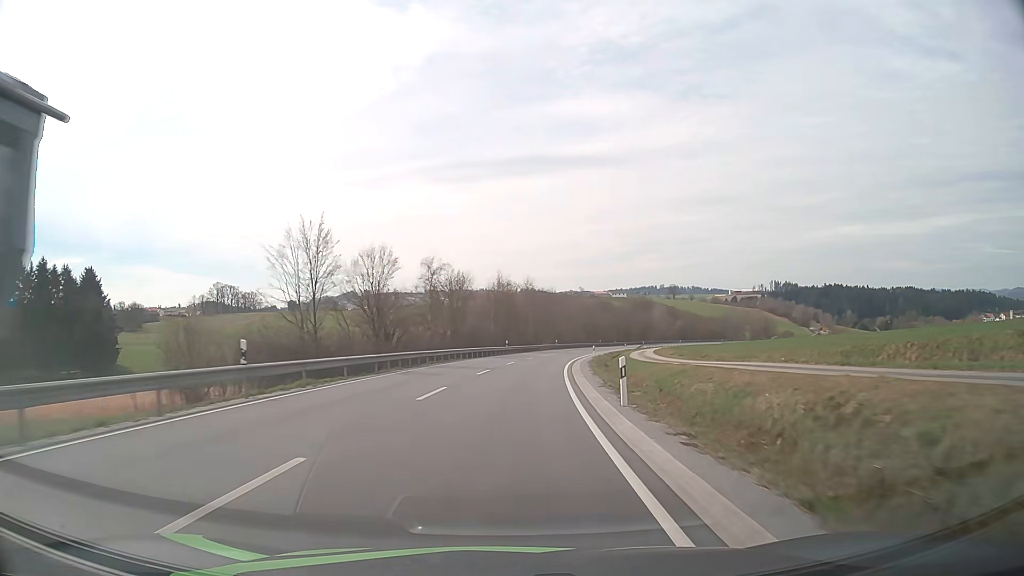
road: secondary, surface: asphalt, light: Day
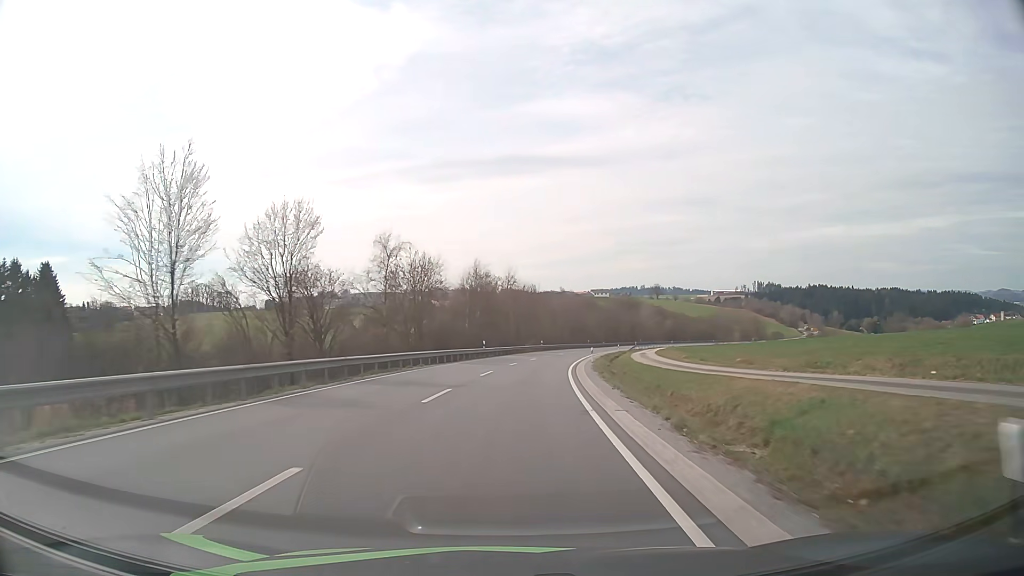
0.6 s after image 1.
(+0.2, +12.5) m; +2°
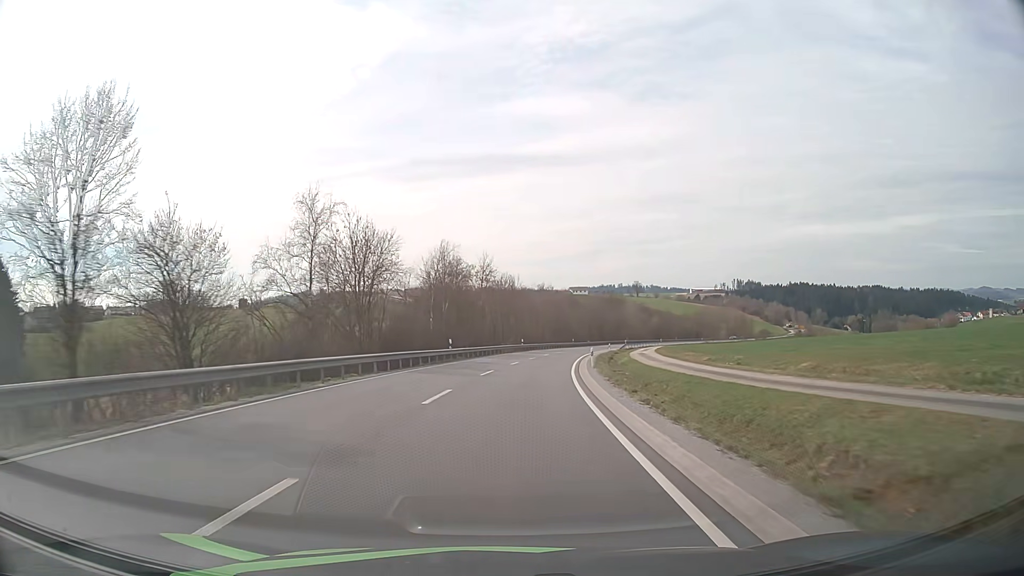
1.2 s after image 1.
(+0.2, +12.6) m; +2°
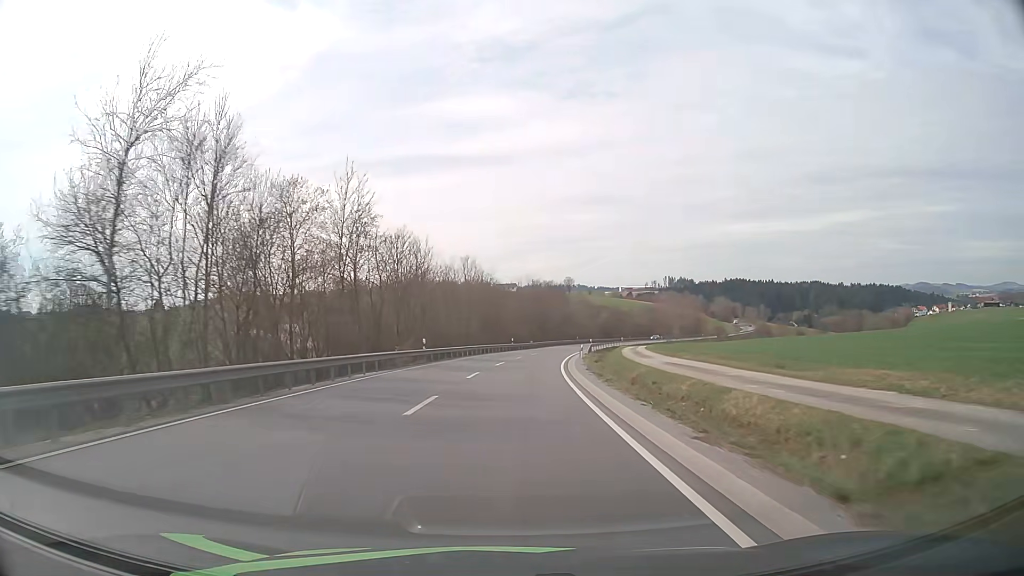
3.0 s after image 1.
(+2.1, +37.9) m; +6°
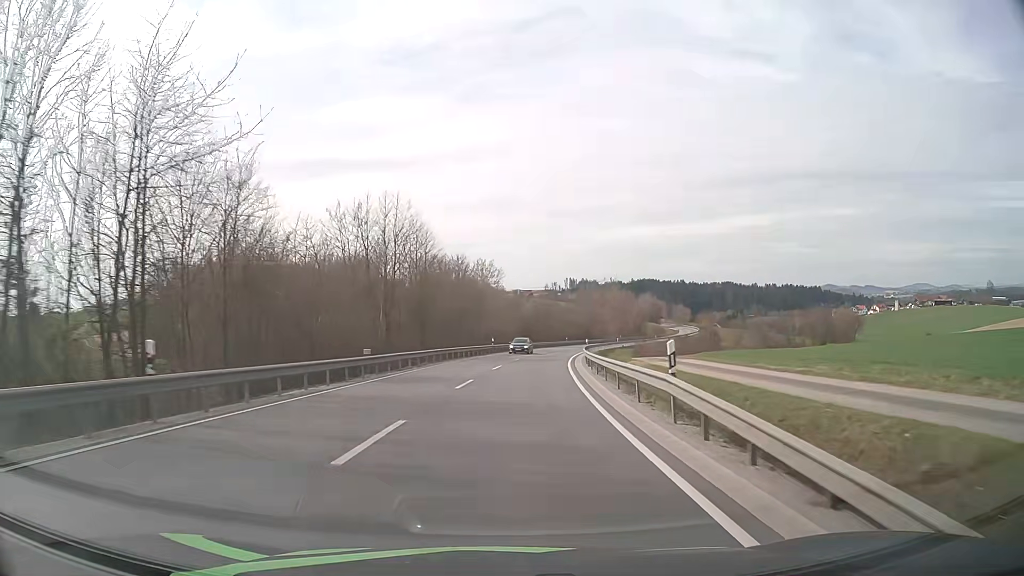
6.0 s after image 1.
(+4.9, +64.6) m; +9°
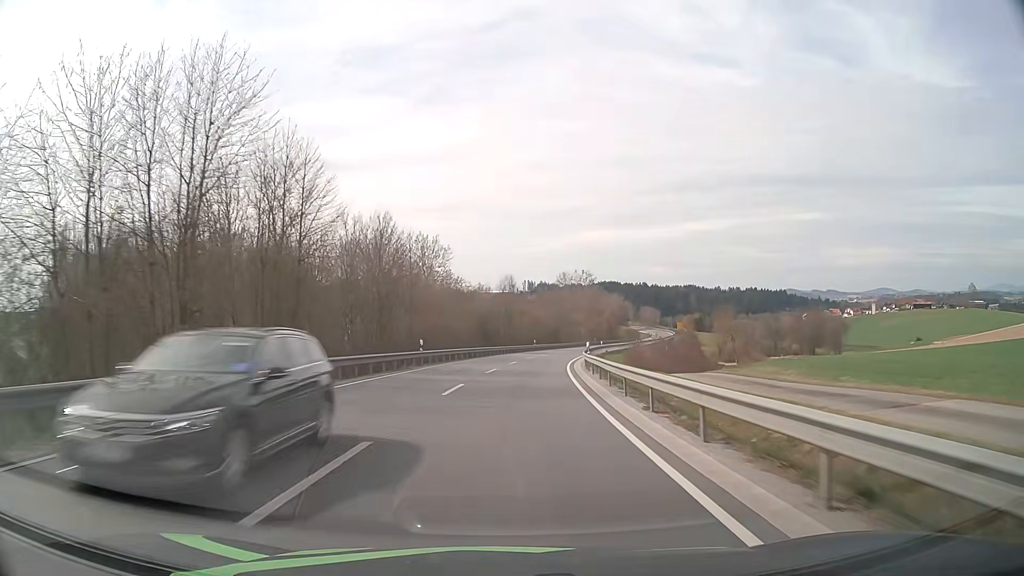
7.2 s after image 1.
(+1.0, +26.5) m; +4°
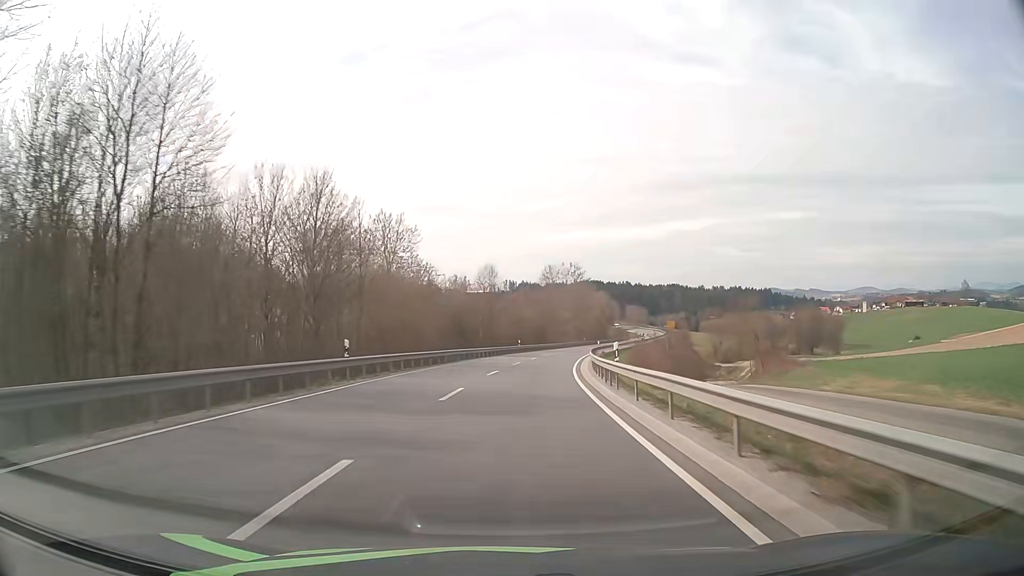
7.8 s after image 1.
(+0.2, +13.4) m; +1°
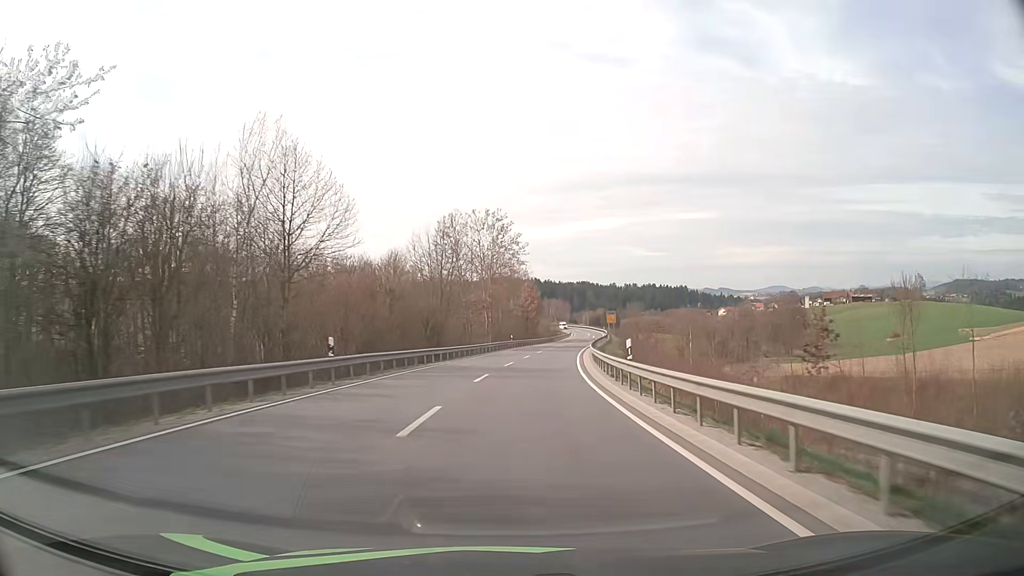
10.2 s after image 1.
(+3.7, +53.7) m; +8°
(0, +10) (+1, +20) (+1, +30) (+2, +40) (+3, +50) (+5, +60) (+6, +70) (+8, +80) (+9, +89) (+11, +99) m
